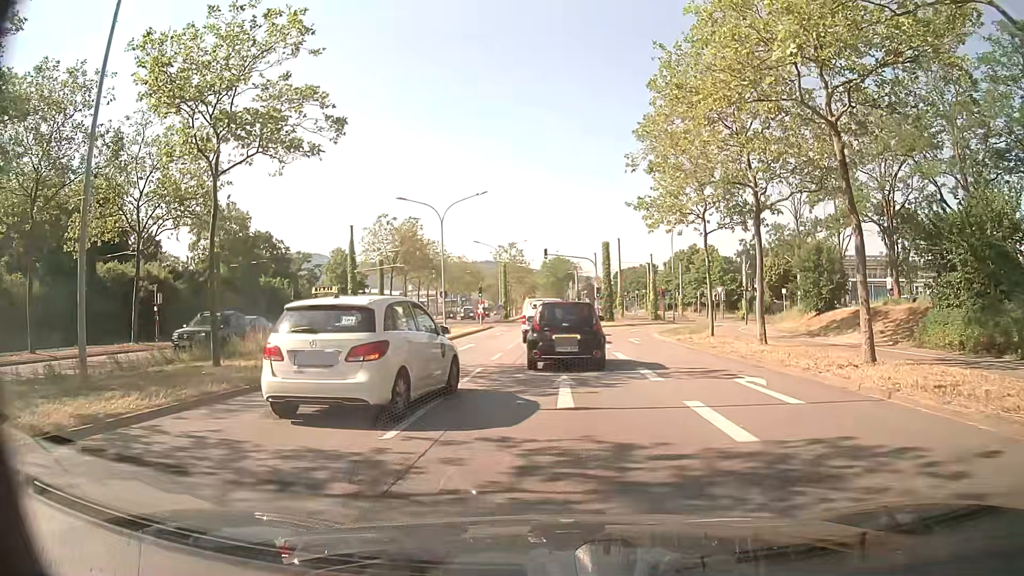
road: primary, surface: asphalt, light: Day
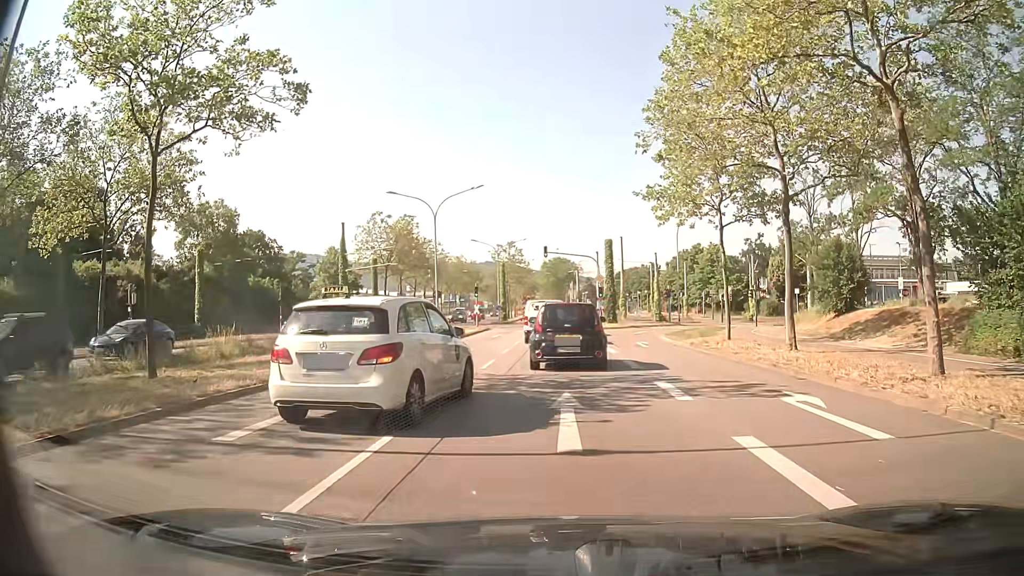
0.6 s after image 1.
(0.0, +2.9) m; -1°
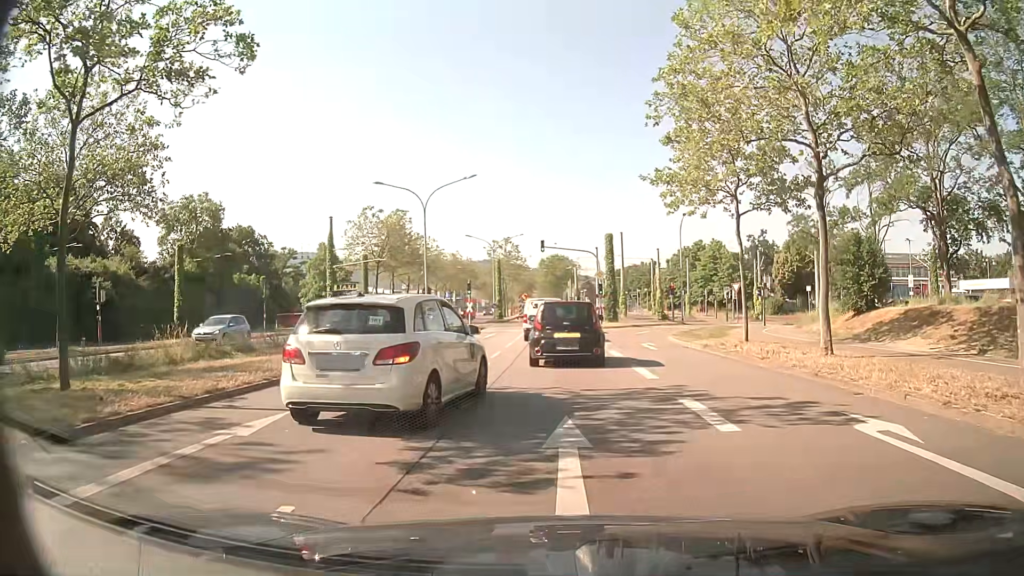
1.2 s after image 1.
(0.0, +2.9) m; +1°
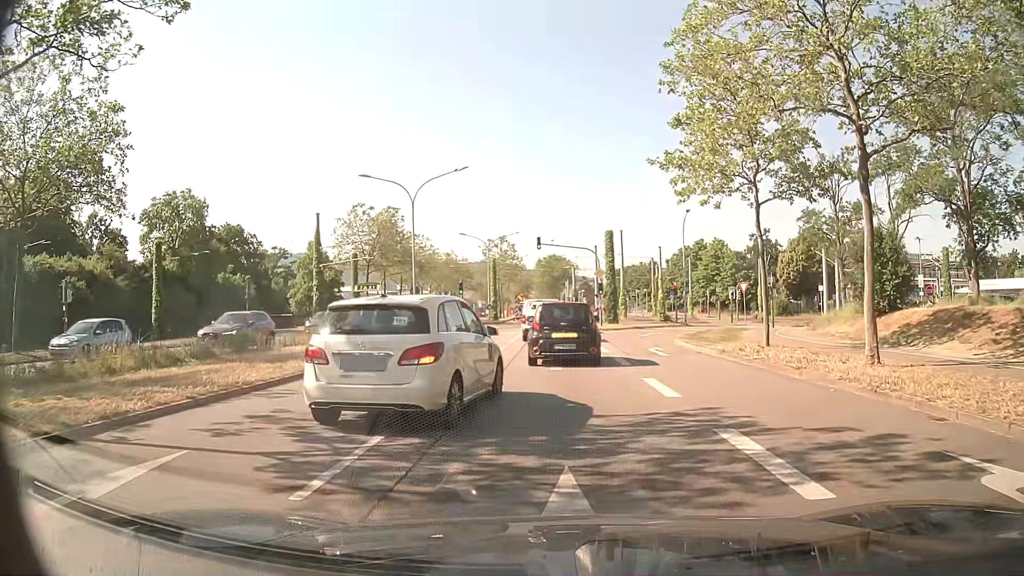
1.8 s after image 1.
(0.0, +2.8) m; +1°
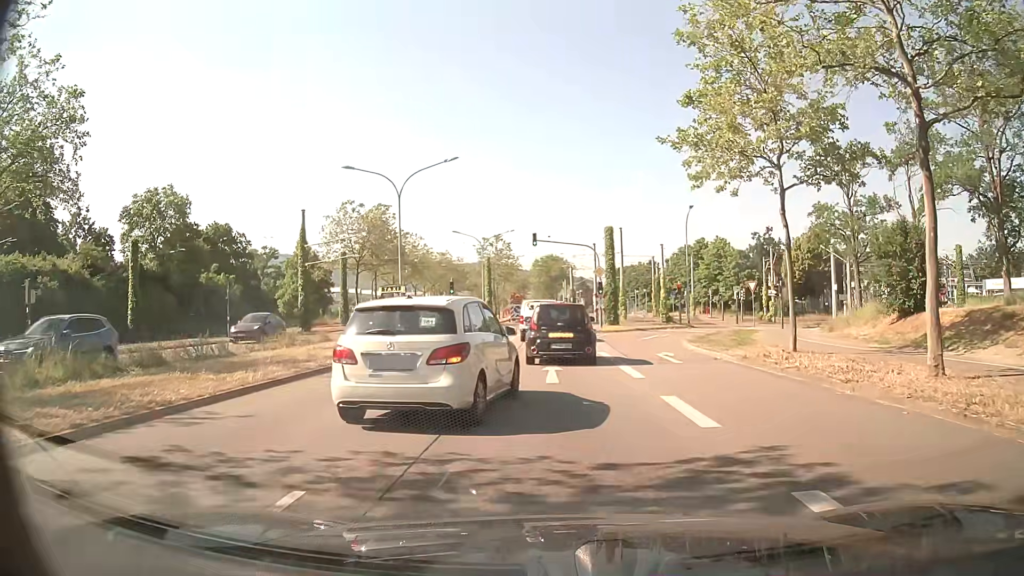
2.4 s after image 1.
(0.0, +2.8) m; -1°
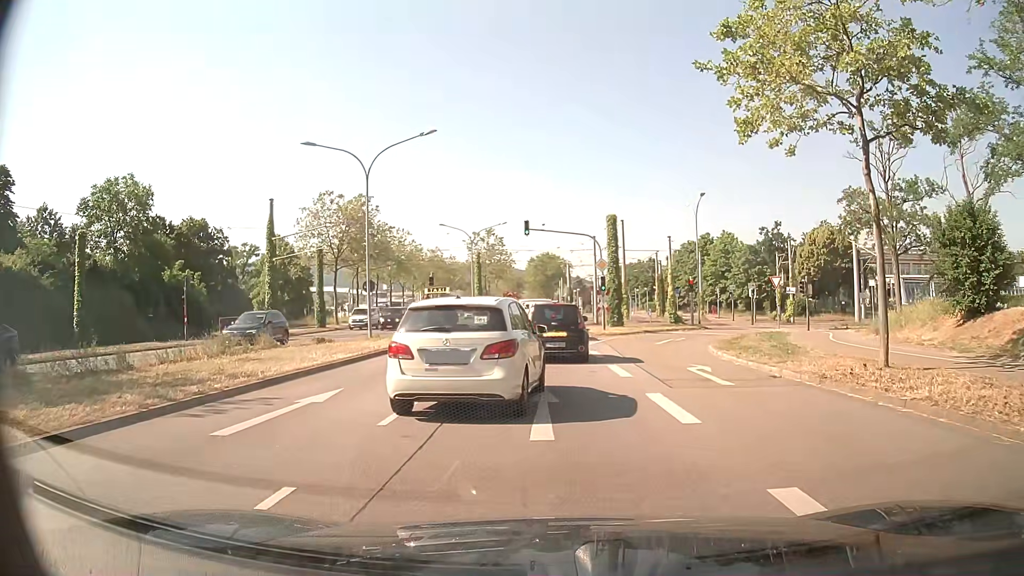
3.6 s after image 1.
(+0.1, +5.8) m; 0°
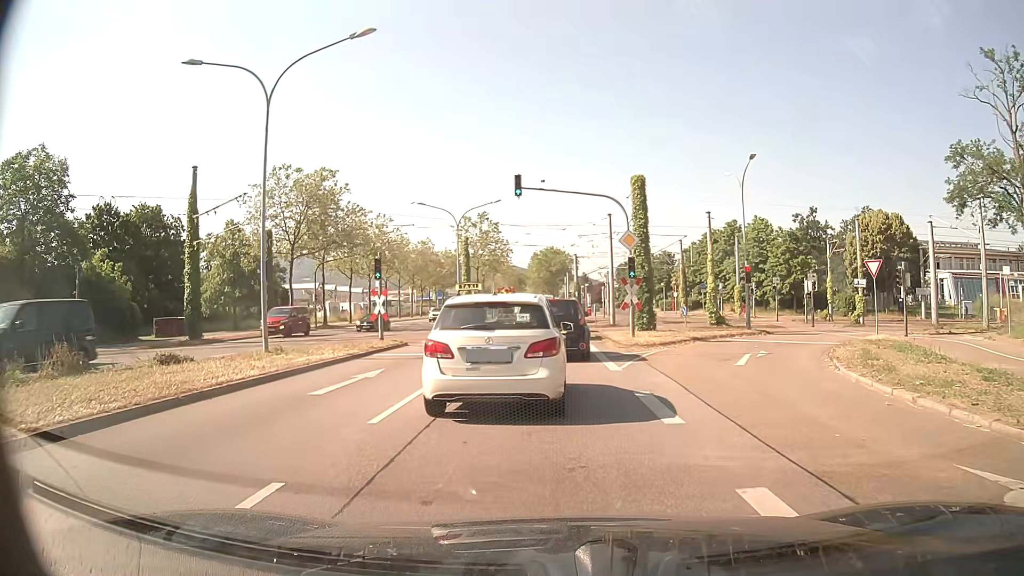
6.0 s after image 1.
(+0.1, +12.2) m; 0°
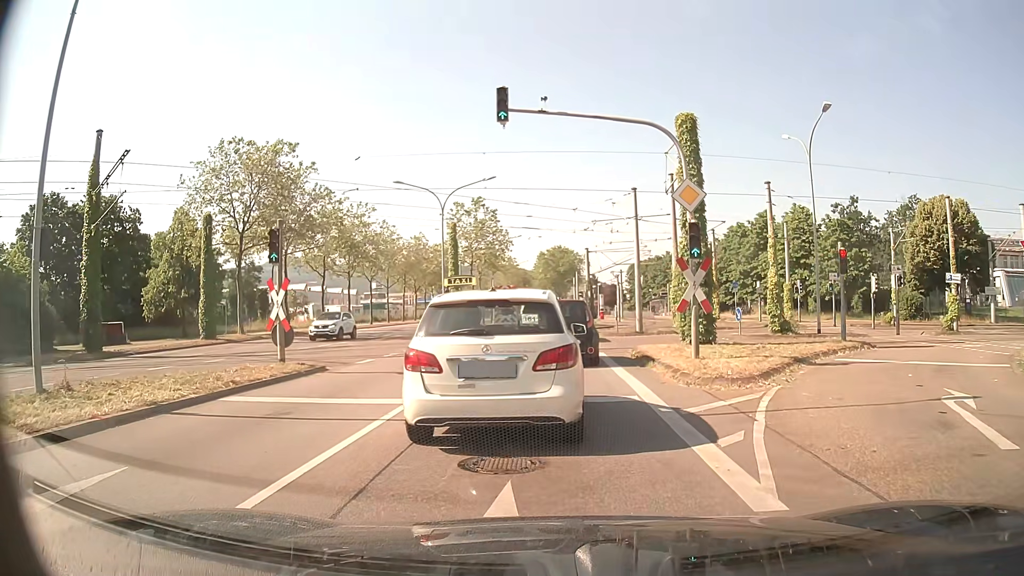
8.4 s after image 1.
(-0.1, +10.1) m; 0°
(0, +10) (0, +20) (0, +30) (-1, +40) (-1, +50) (-1, +60) (-1, +70) (-1, +80) (-1, +90) (-1, +100) m
